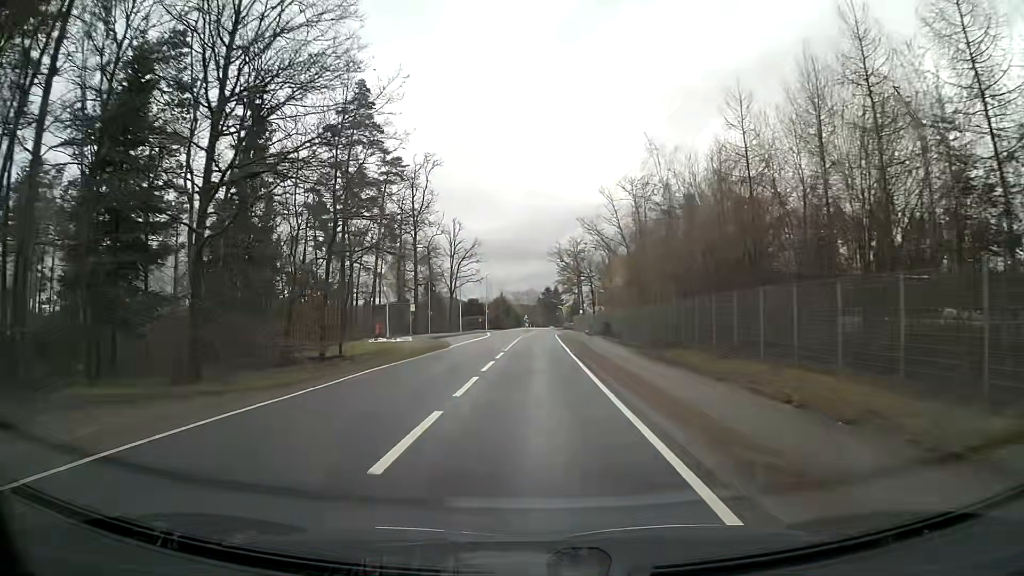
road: tertiary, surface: asphalt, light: Day
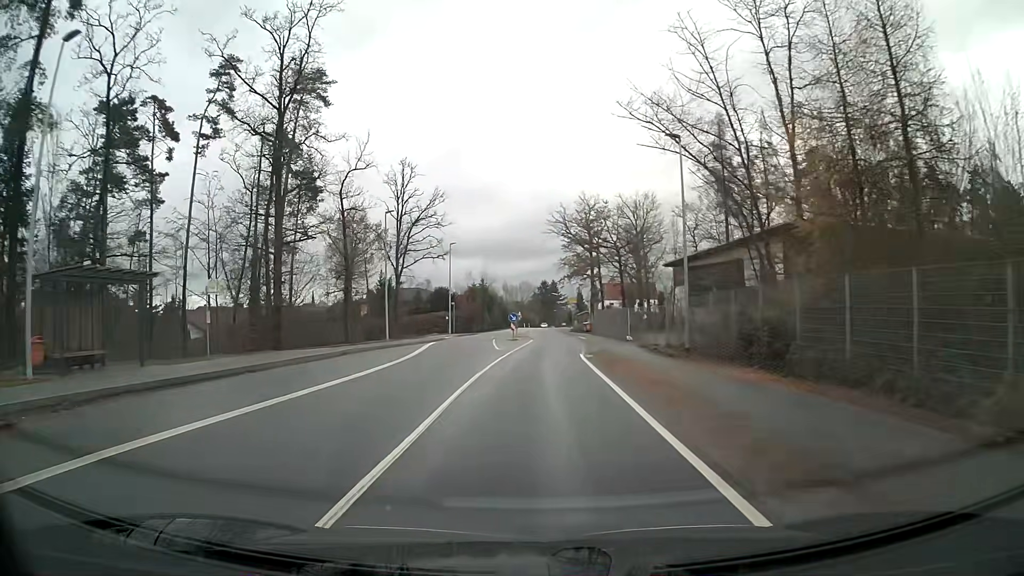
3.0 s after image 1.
(+0.1, +38.9) m; +1°
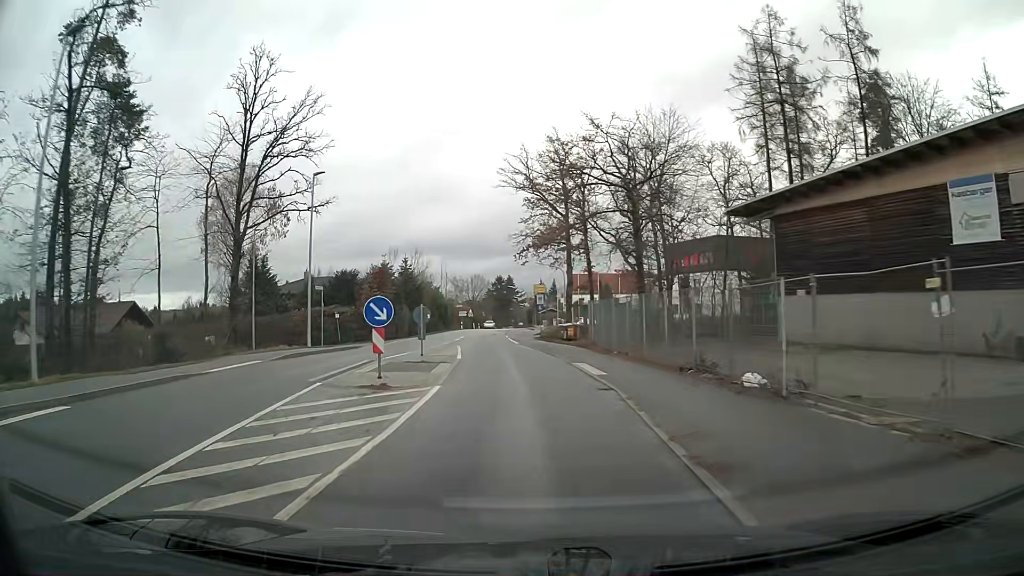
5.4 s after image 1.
(+0.9, +30.0) m; +3°
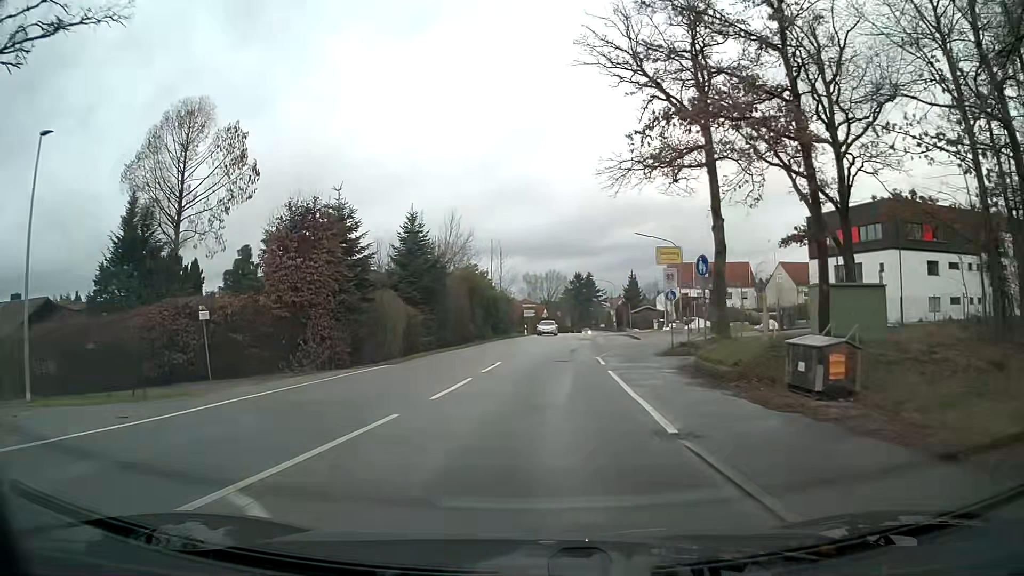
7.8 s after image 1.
(-1.7, +28.4) m; -6°
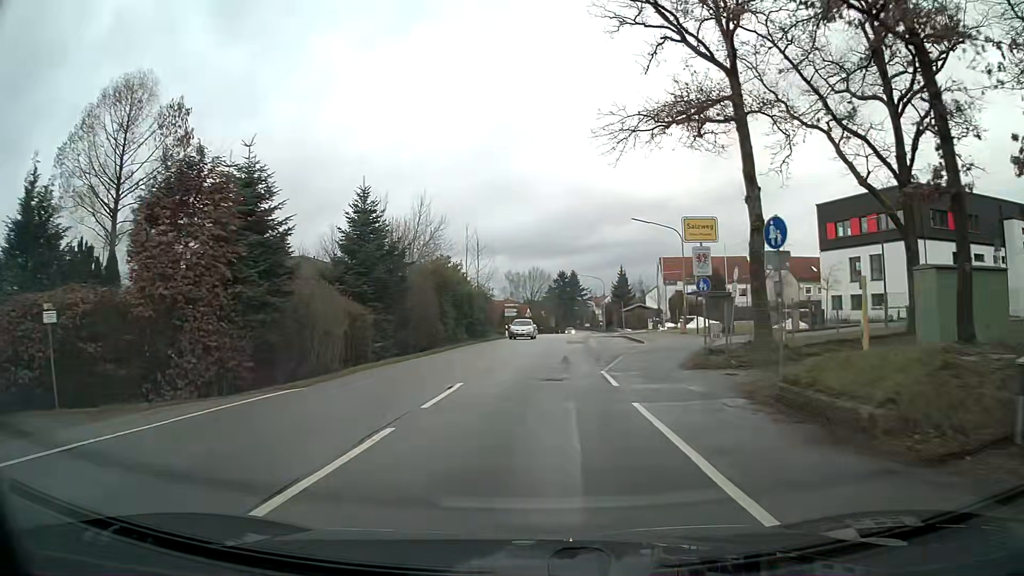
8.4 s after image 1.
(+0.1, +7.1) m; +1°
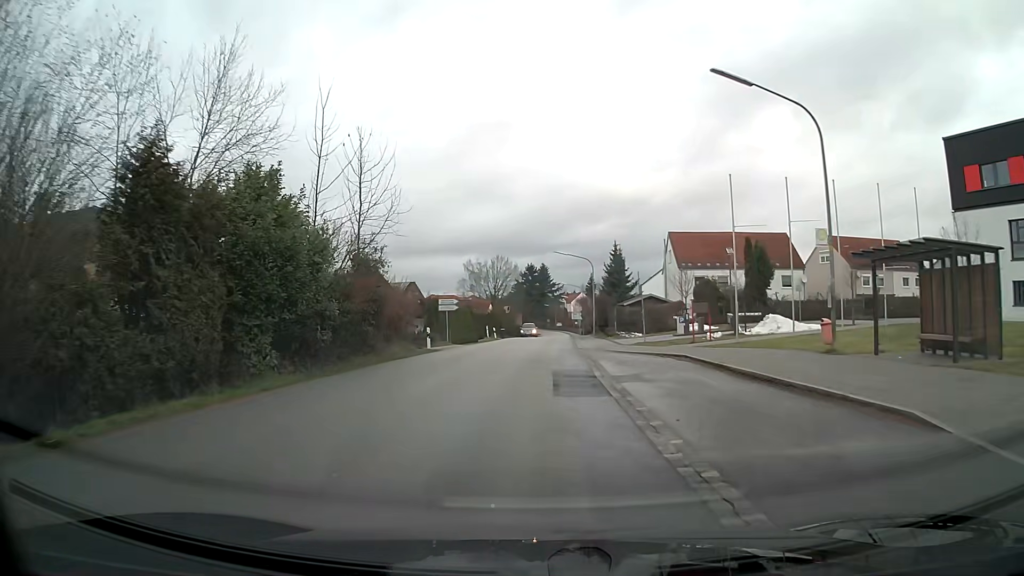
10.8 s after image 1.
(+0.7, +27.4) m; +3°
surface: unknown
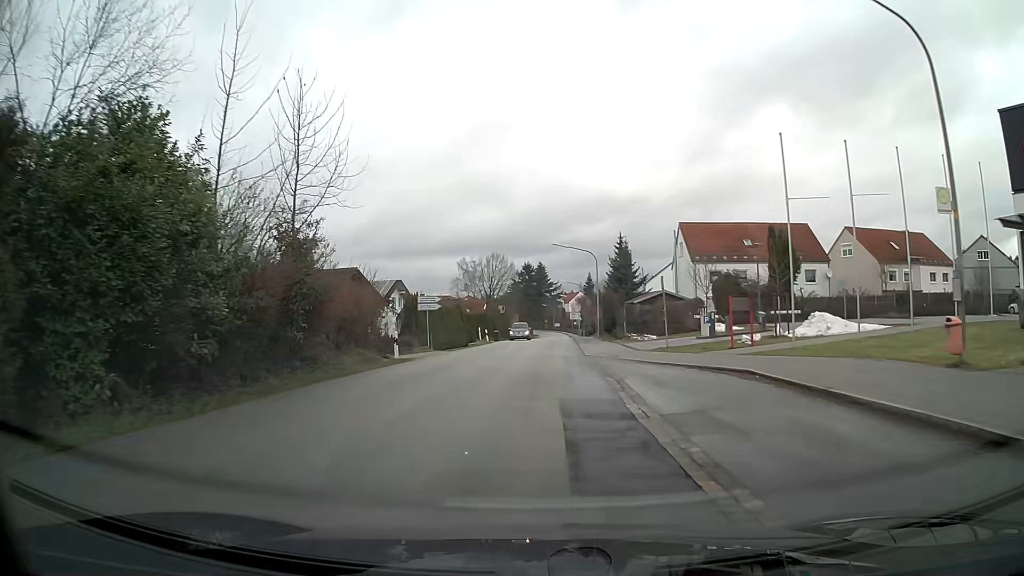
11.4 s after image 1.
(0.0, +6.6) m; 0°
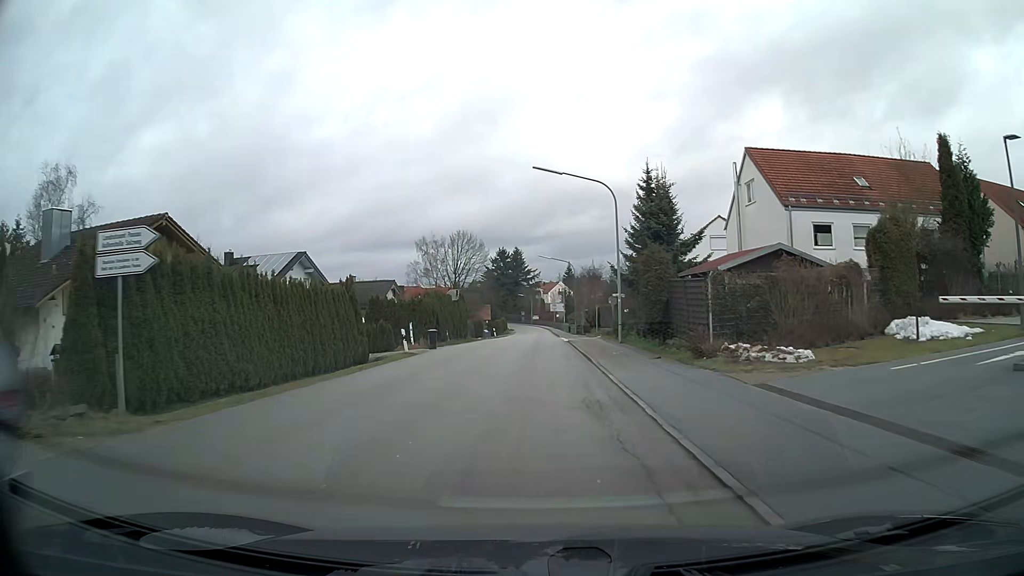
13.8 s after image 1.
(+0.3, +25.8) m; +1°
